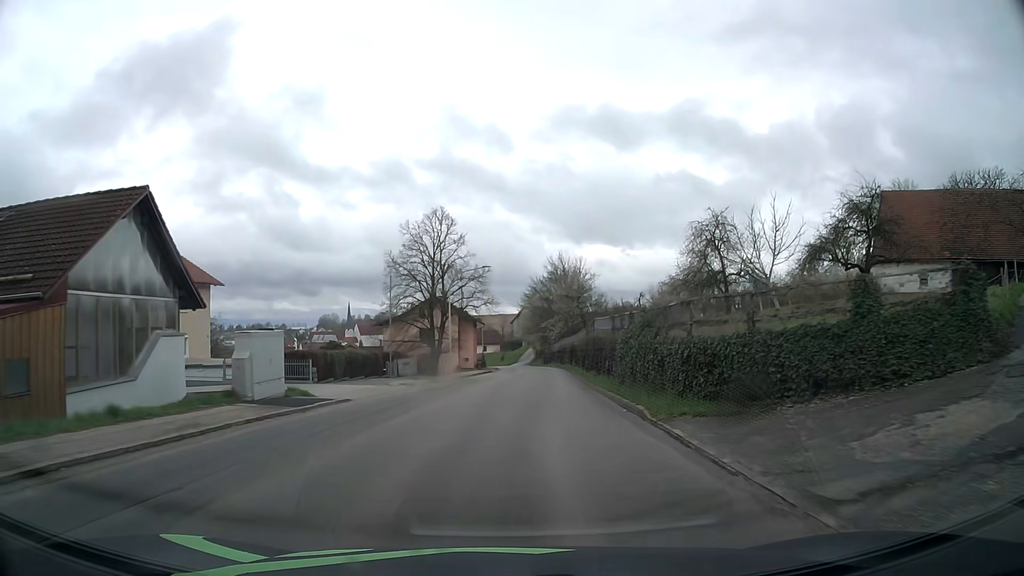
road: tertiary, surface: asphalt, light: Day
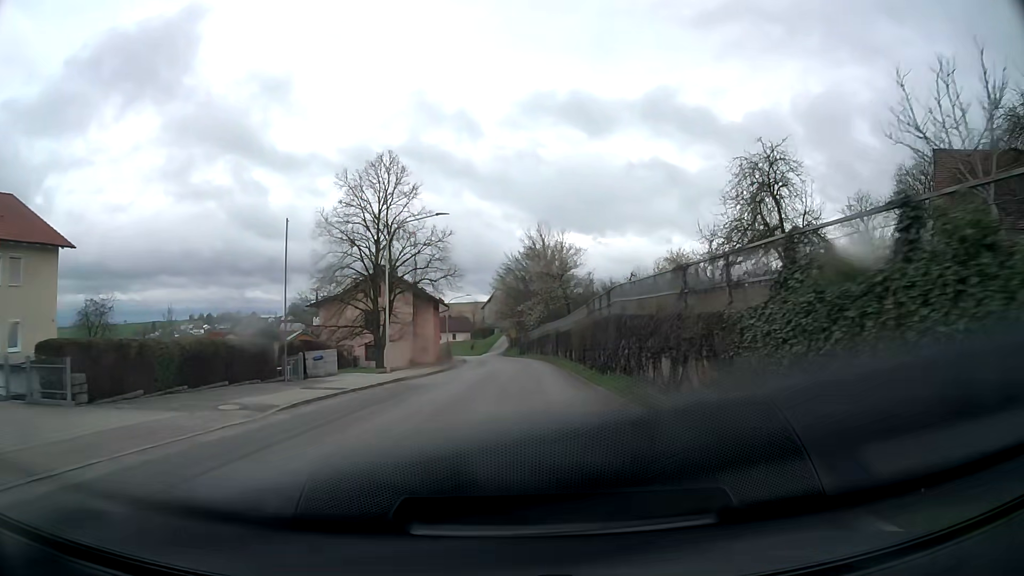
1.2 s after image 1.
(+0.4, +15.1) m; +3°
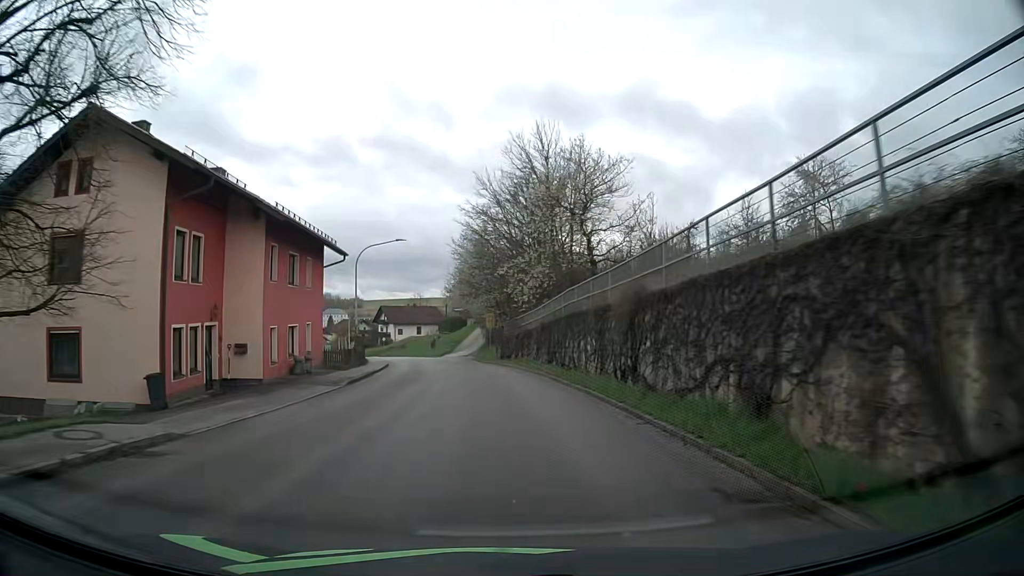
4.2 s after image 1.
(+0.9, +39.3) m; +2°
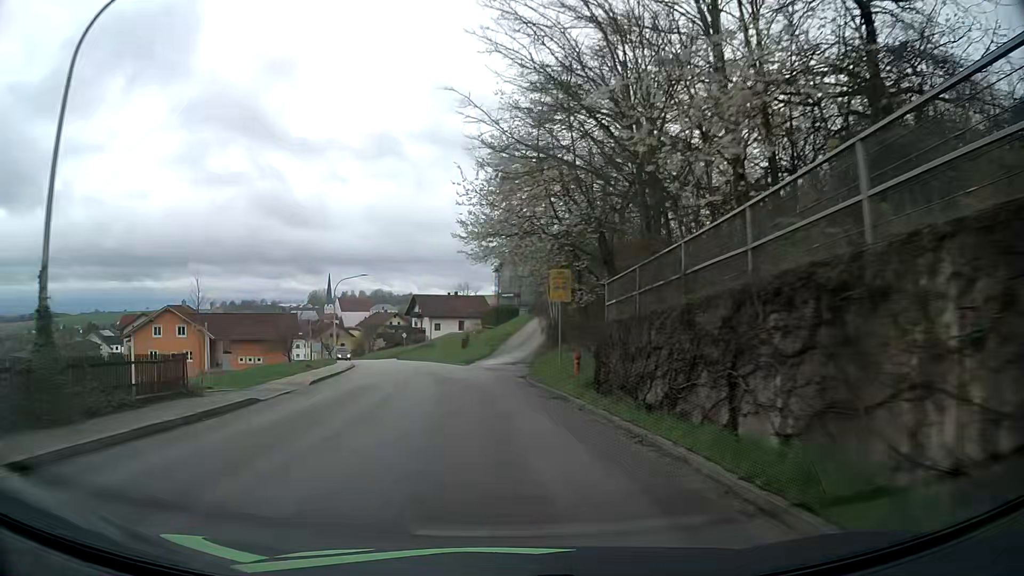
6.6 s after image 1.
(-0.7, +30.8) m; -4°
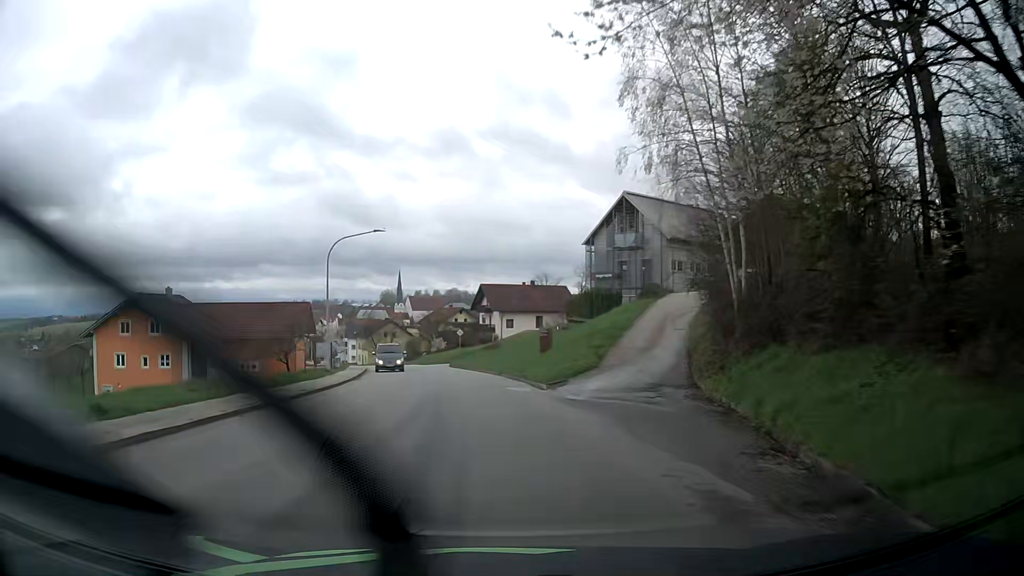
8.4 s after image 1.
(-1.4, +22.7) m; -6°
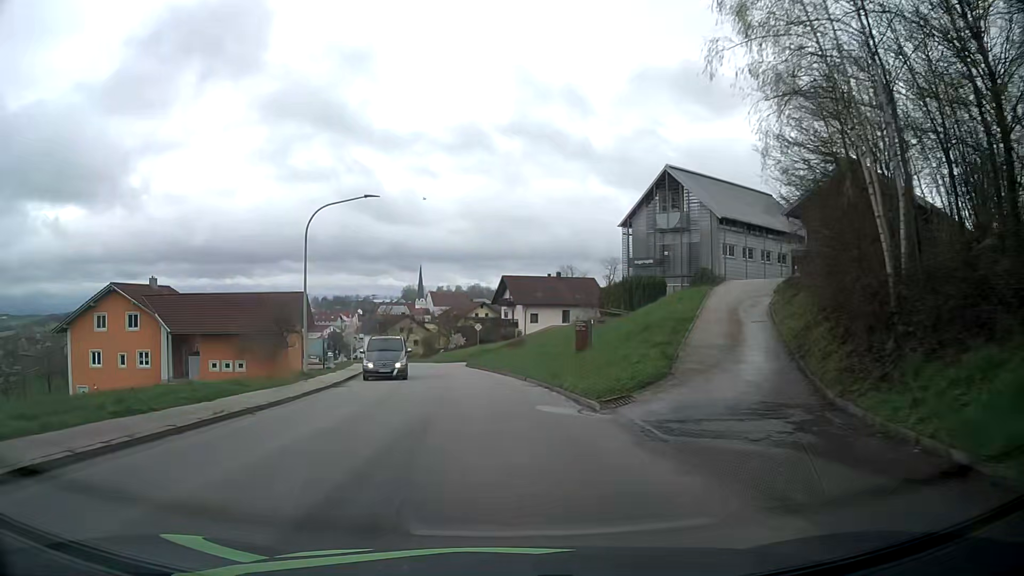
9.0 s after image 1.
(-0.2, +7.5) m; -2°
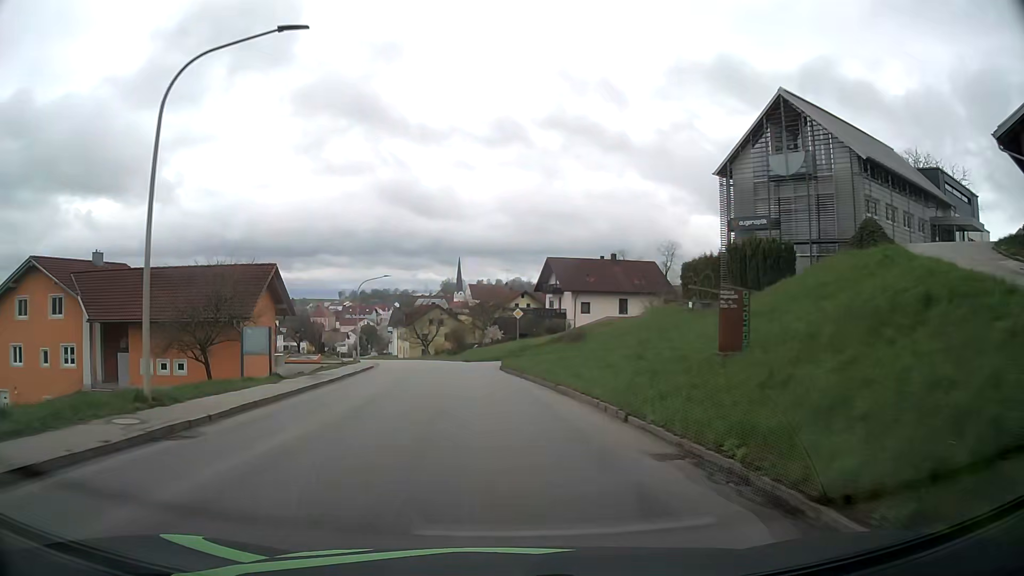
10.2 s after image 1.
(-0.6, +15.0) m; -3°
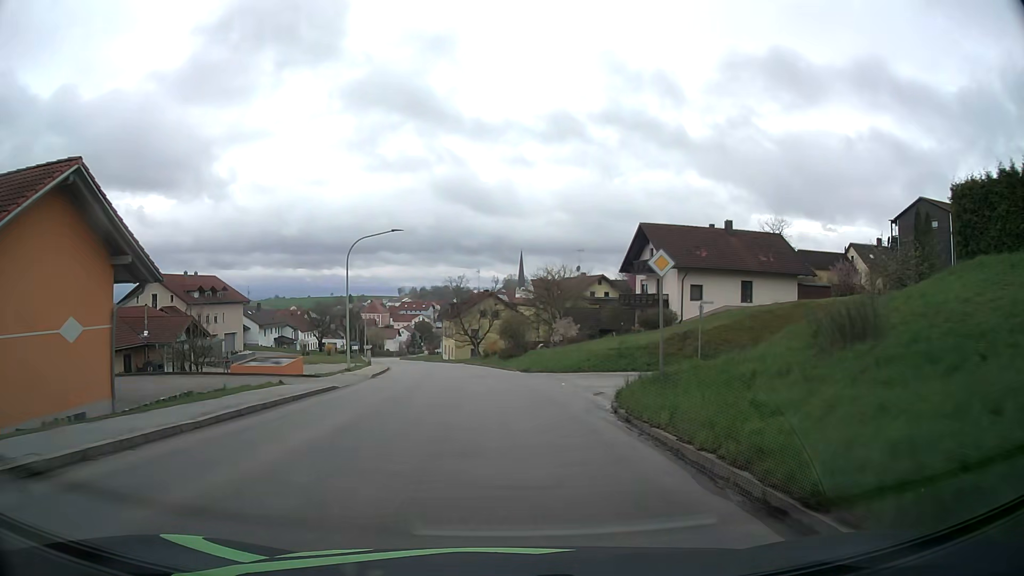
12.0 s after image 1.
(-1.3, +22.6) m; -6°
(0, +10) (-1, +20) (-1, +30) (-2, +40) (-4, +50) (-5, +60) (-8, +69) (-10, +79) (-12, +89) (-15, +99) m
